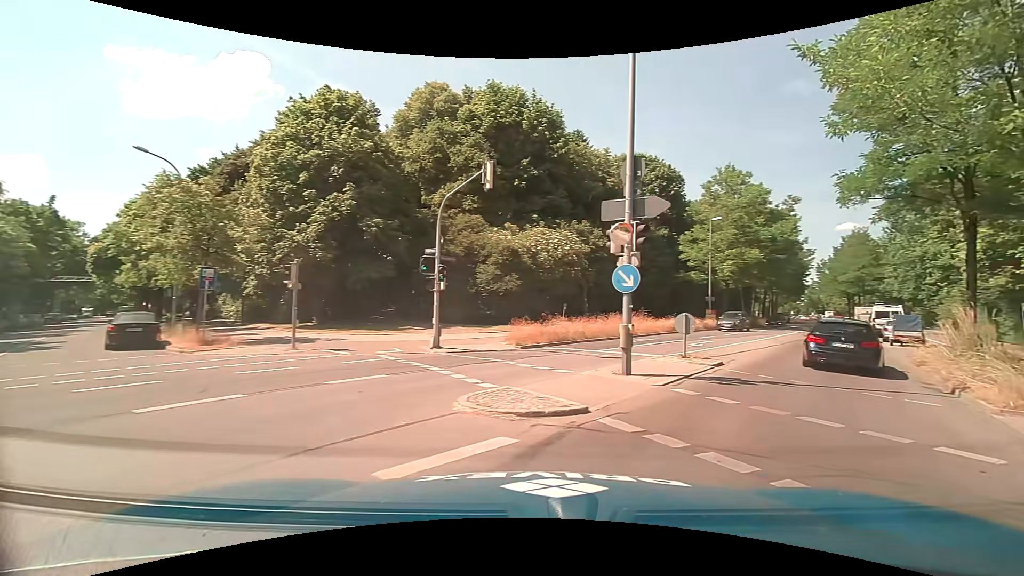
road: residential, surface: asphalt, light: Day
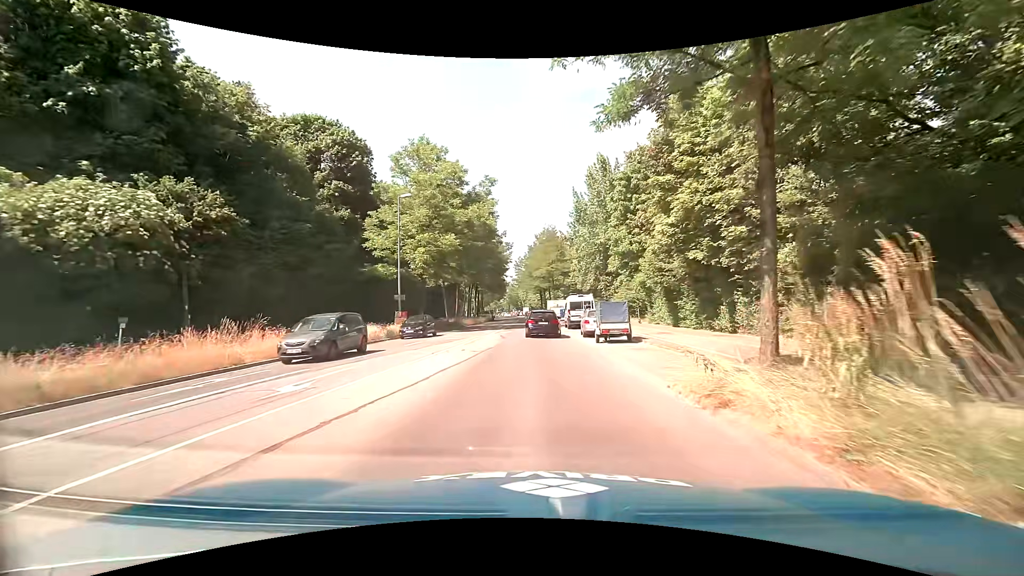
(+5.5, +12.2) m; +31°
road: secondary
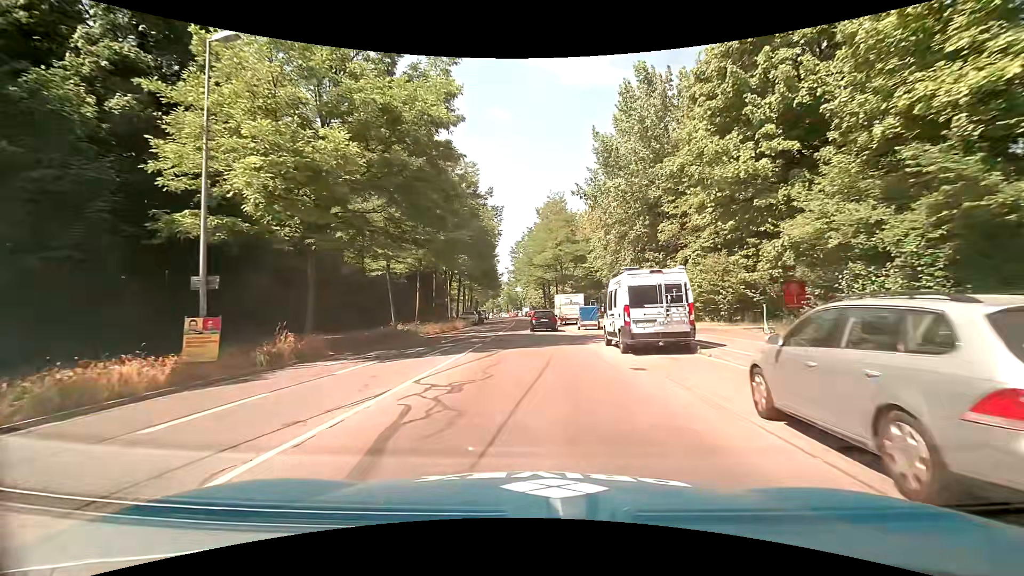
(0.0, +22.6) m; 0°
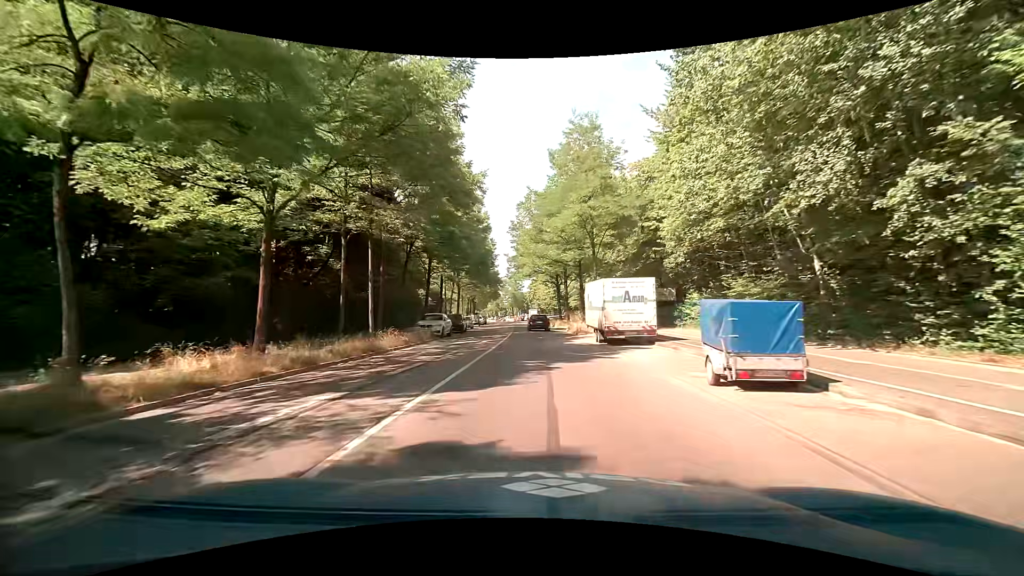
(0.0, +24.9) m; -1°
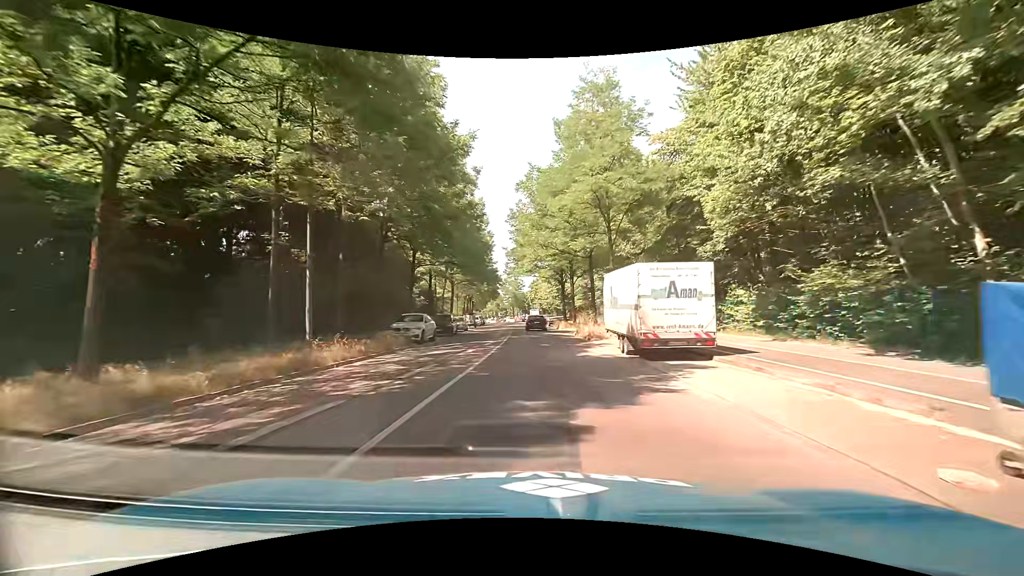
(0.0, +6.7) m; 0°
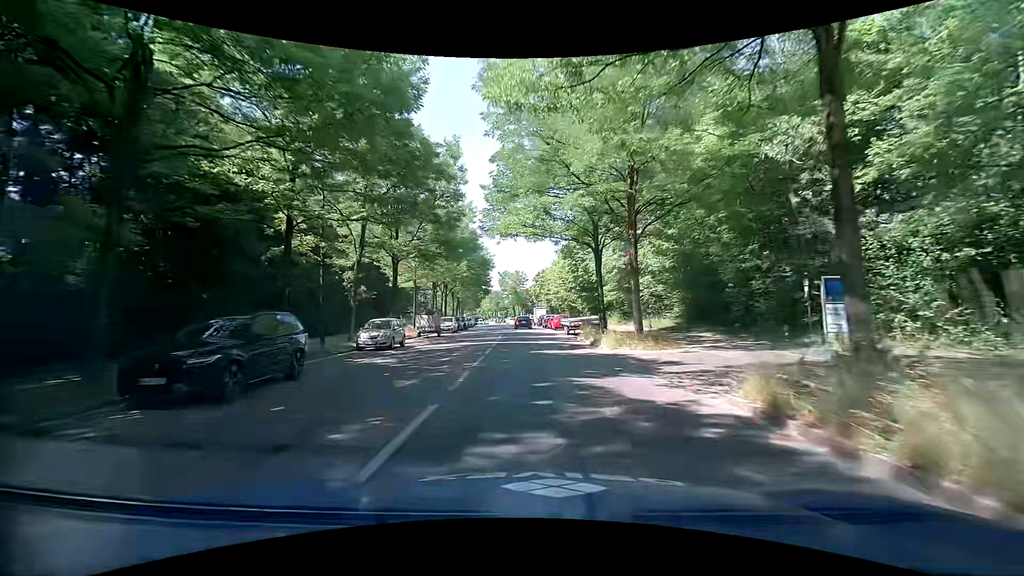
(0.0, +28.0) m; -1°
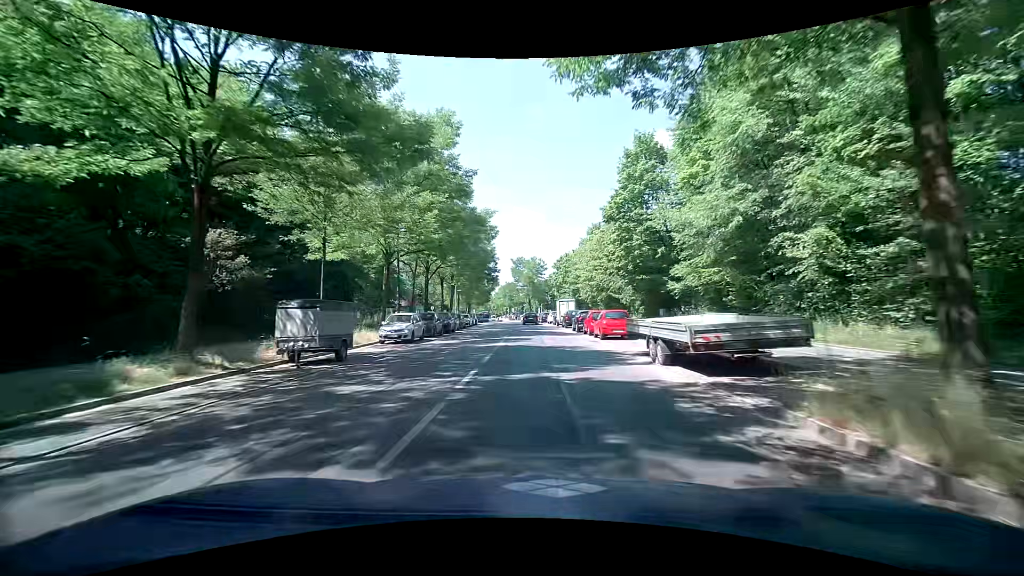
(-0.3, +22.7) m; -2°
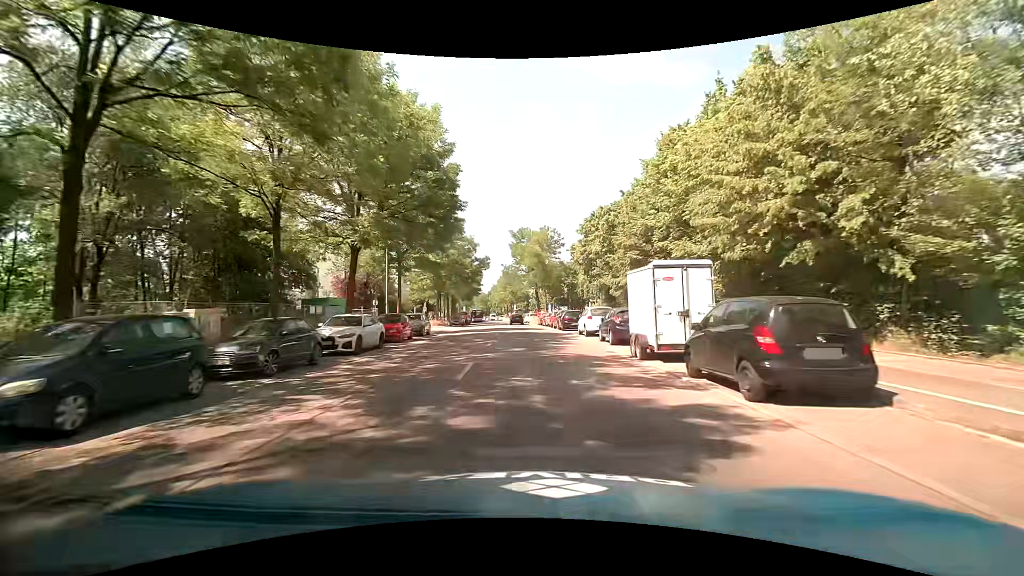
(-0.4, +36.2) m; -1°
